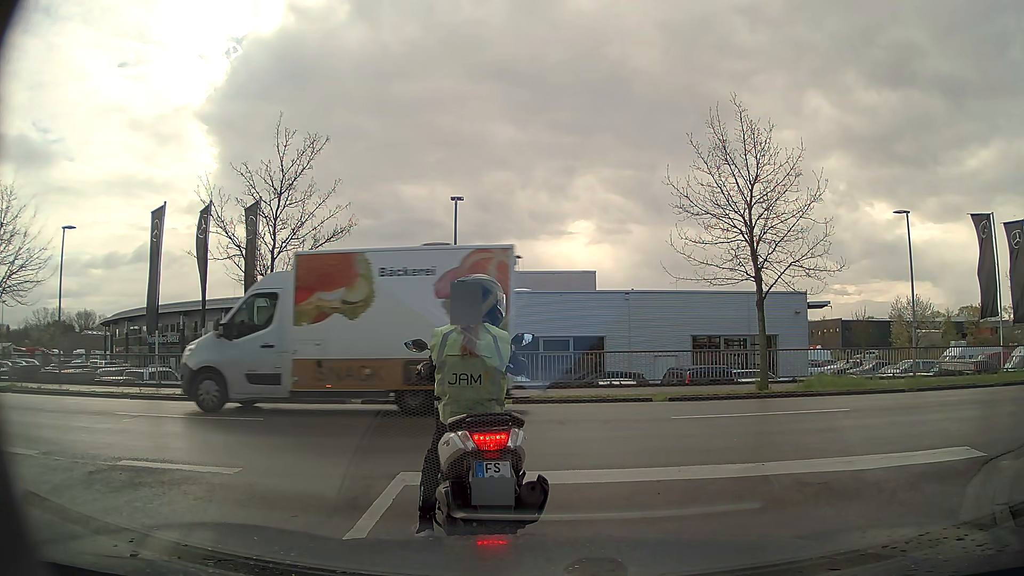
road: residential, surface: asphalt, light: Day
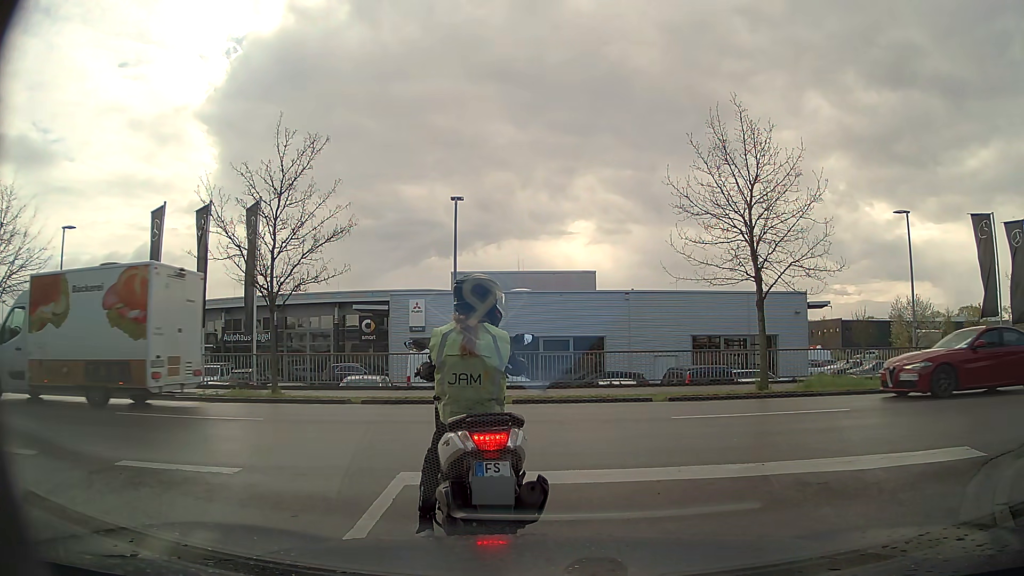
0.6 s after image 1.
(0.0, 0.0) m; 0°
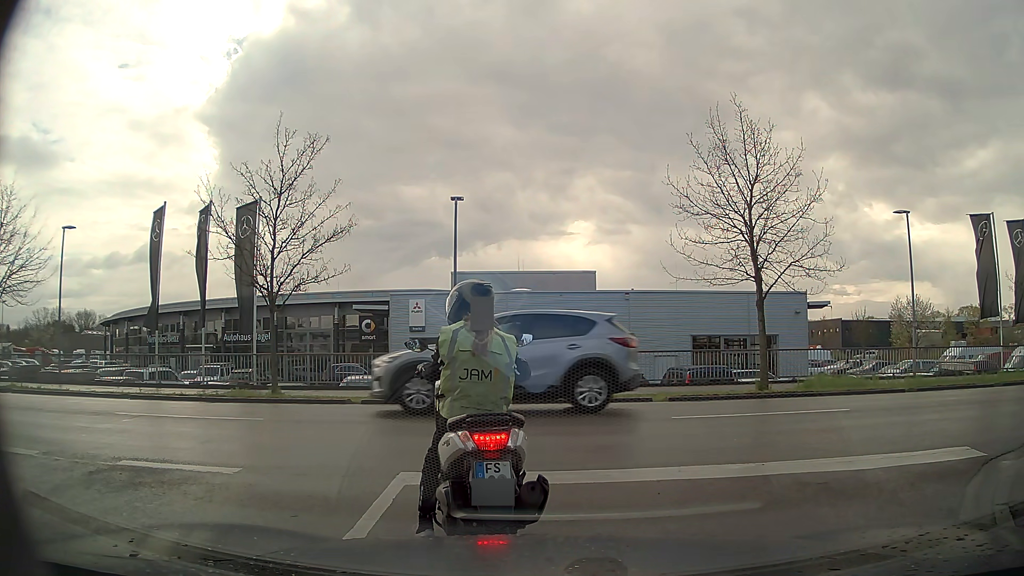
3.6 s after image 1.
(0.0, 0.0) m; 0°
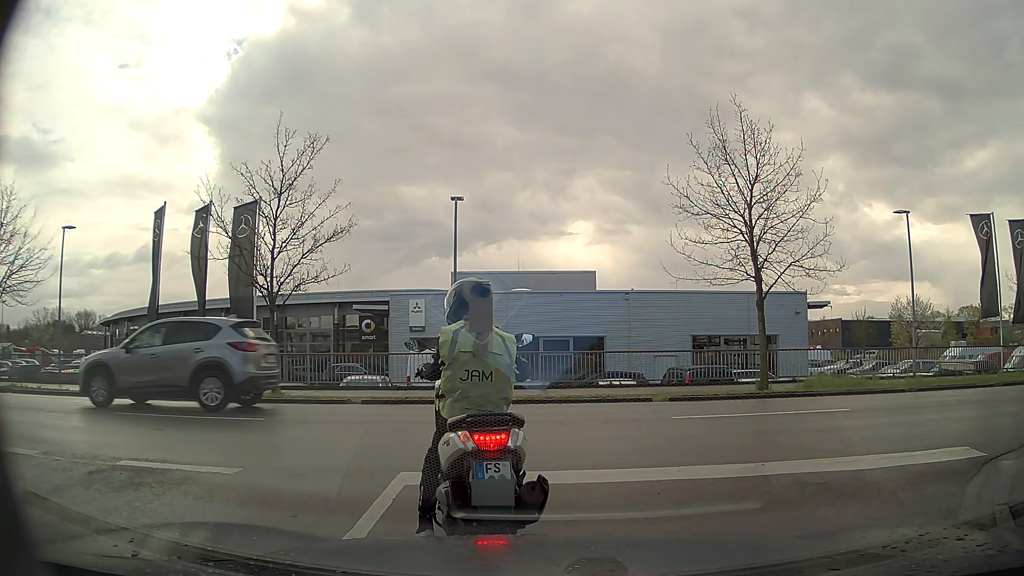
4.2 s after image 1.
(0.0, 0.0) m; 0°
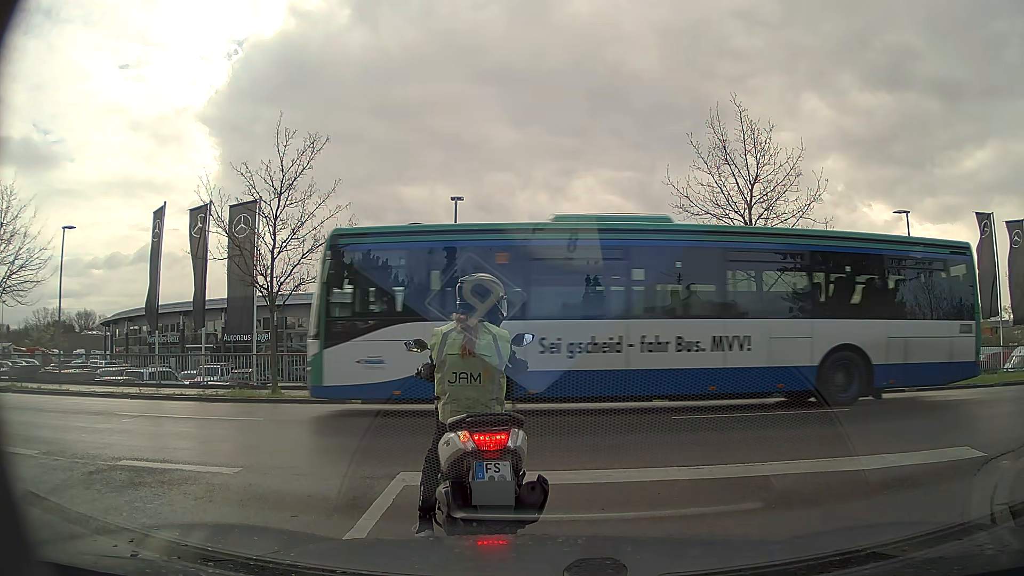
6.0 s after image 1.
(0.0, 0.0) m; 0°
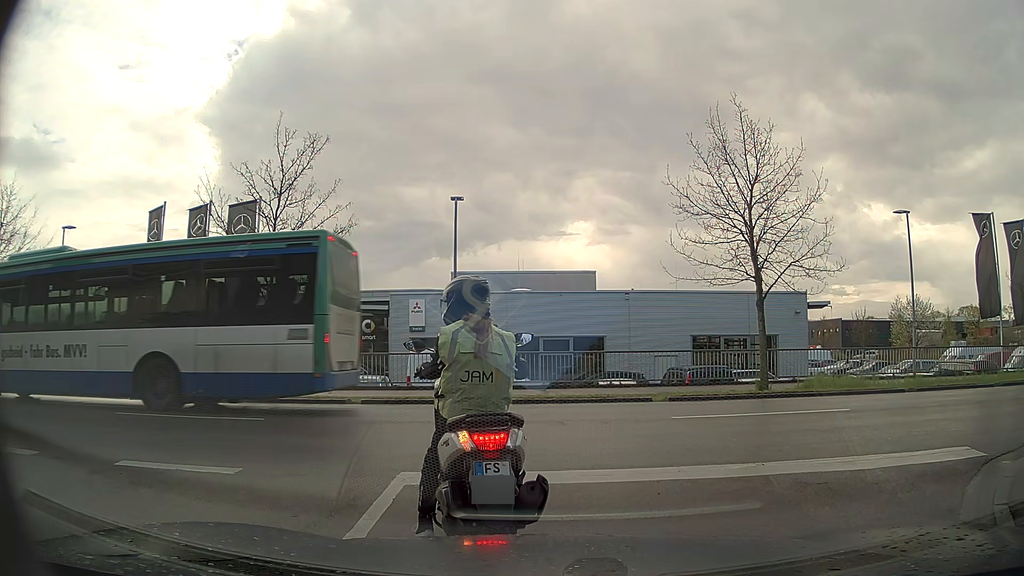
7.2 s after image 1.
(0.0, 0.0) m; 0°
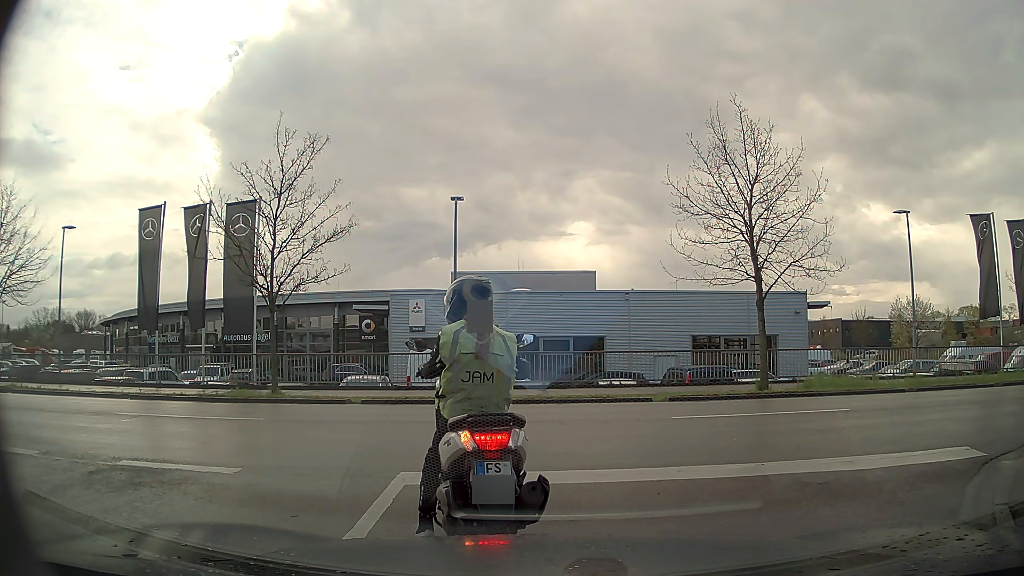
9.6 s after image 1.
(0.0, 0.0) m; 0°
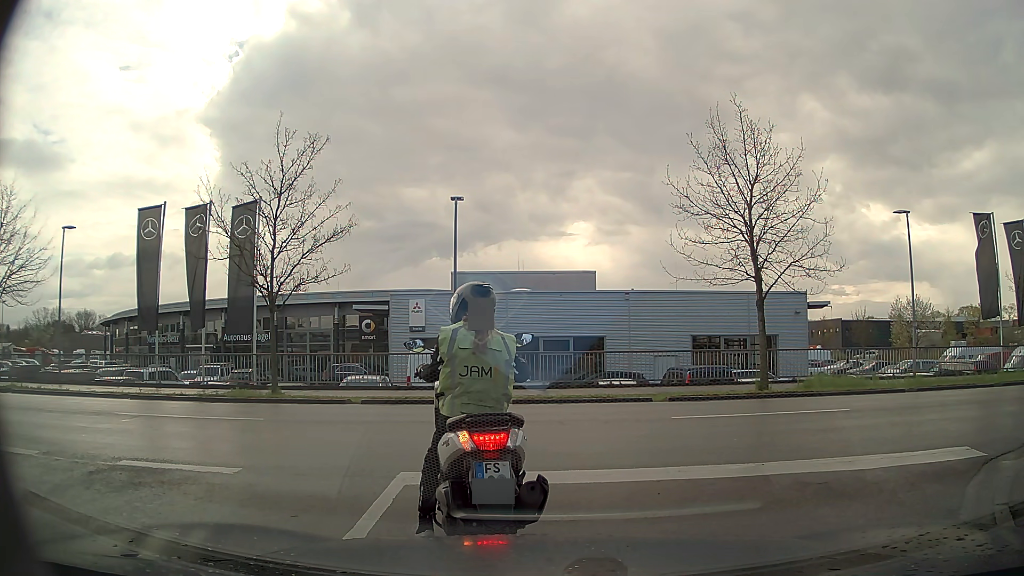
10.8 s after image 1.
(0.0, 0.0) m; 0°
